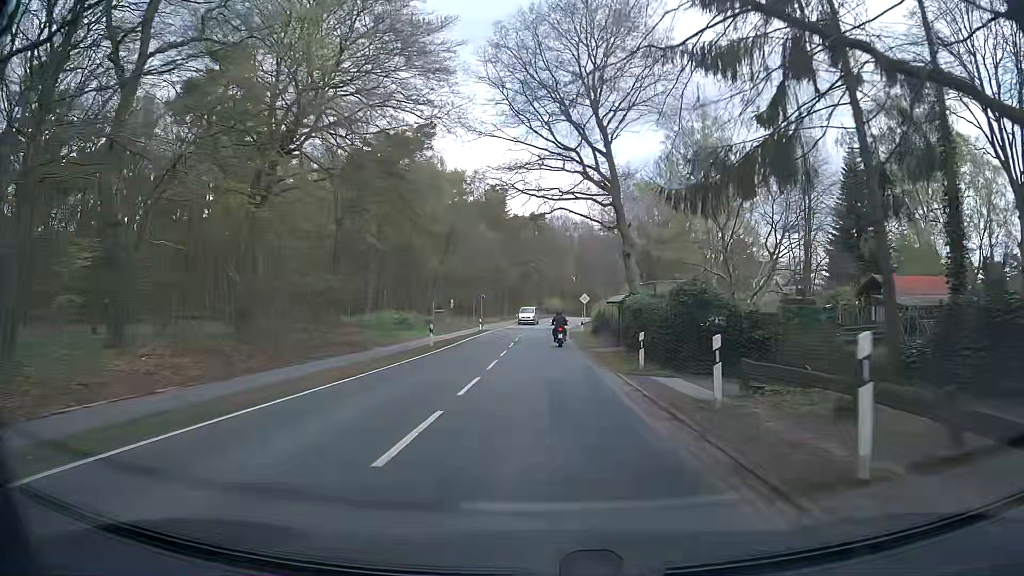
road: secondary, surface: asphalt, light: Day
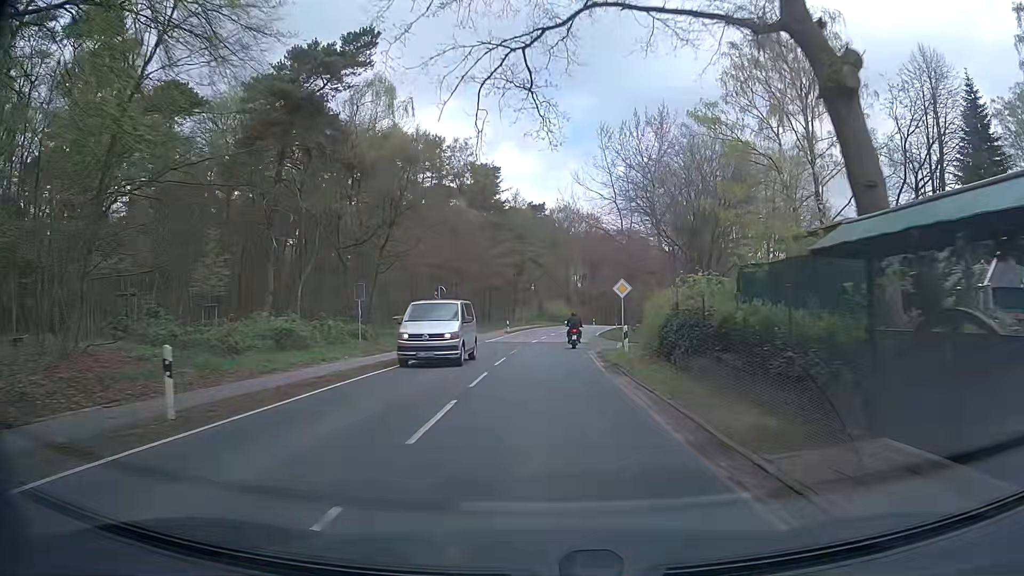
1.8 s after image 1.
(-0.2, +24.0) m; 0°
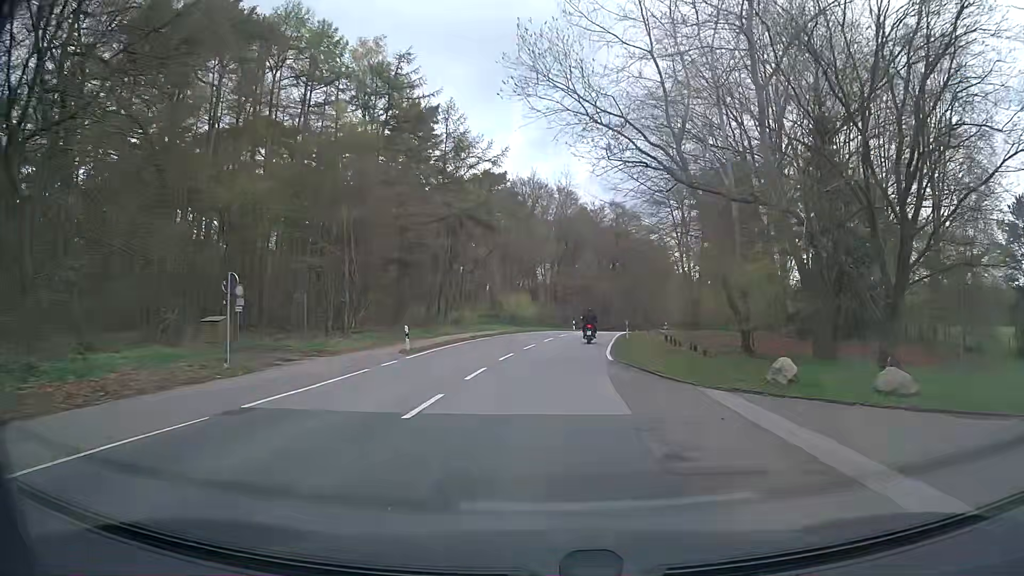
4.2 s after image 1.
(+0.7, +31.3) m; +3°
